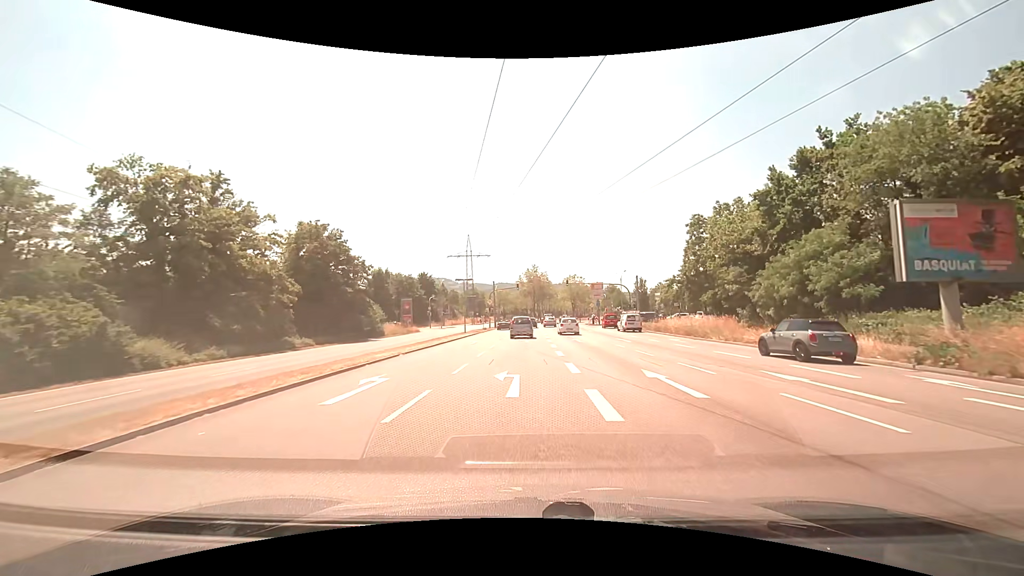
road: primary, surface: asphalt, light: Day
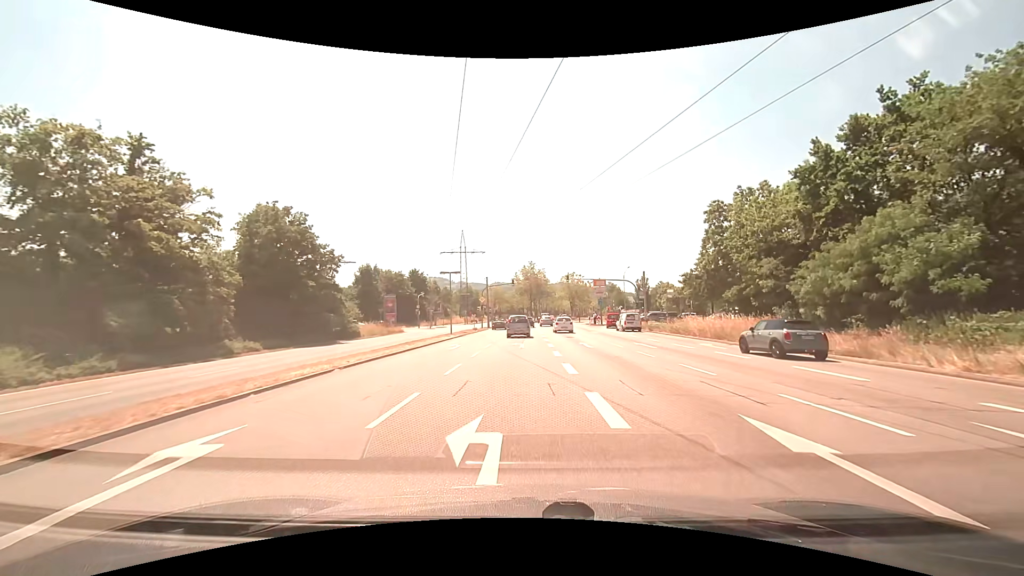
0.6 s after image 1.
(0.0, +6.6) m; +1°
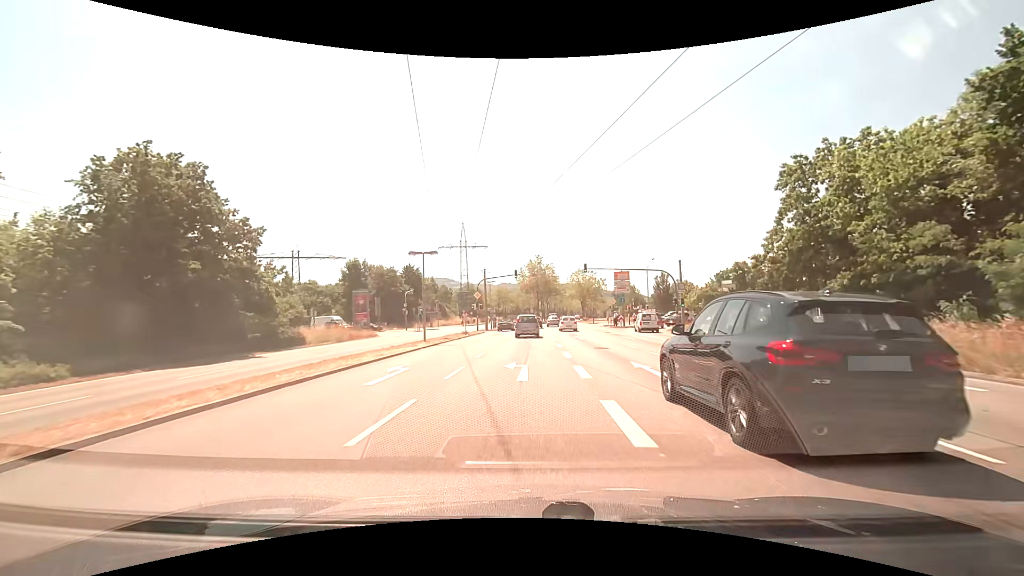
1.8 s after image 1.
(0.0, +13.0) m; -1°
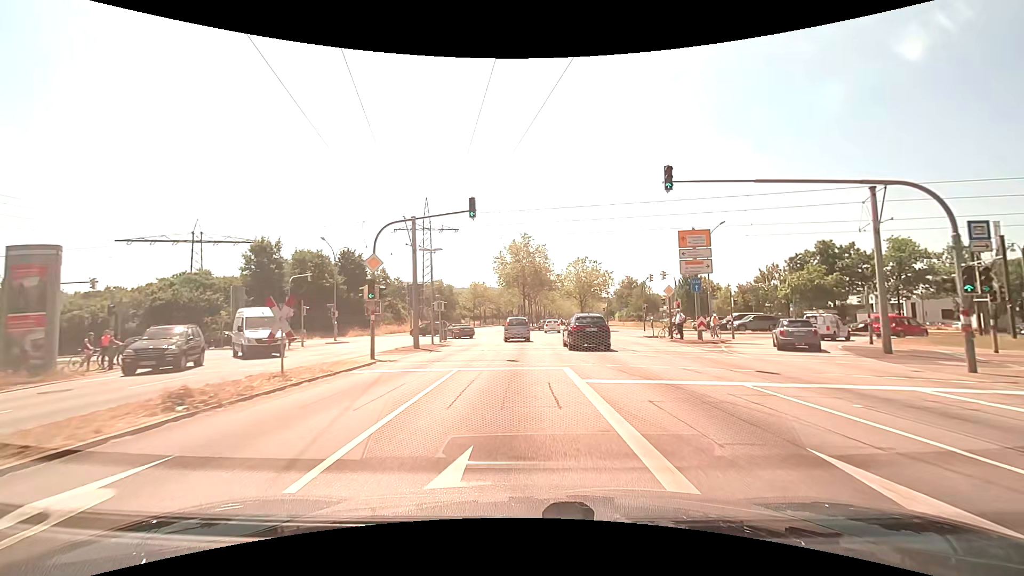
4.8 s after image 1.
(+0.5, +31.5) m; +2°
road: primary_link
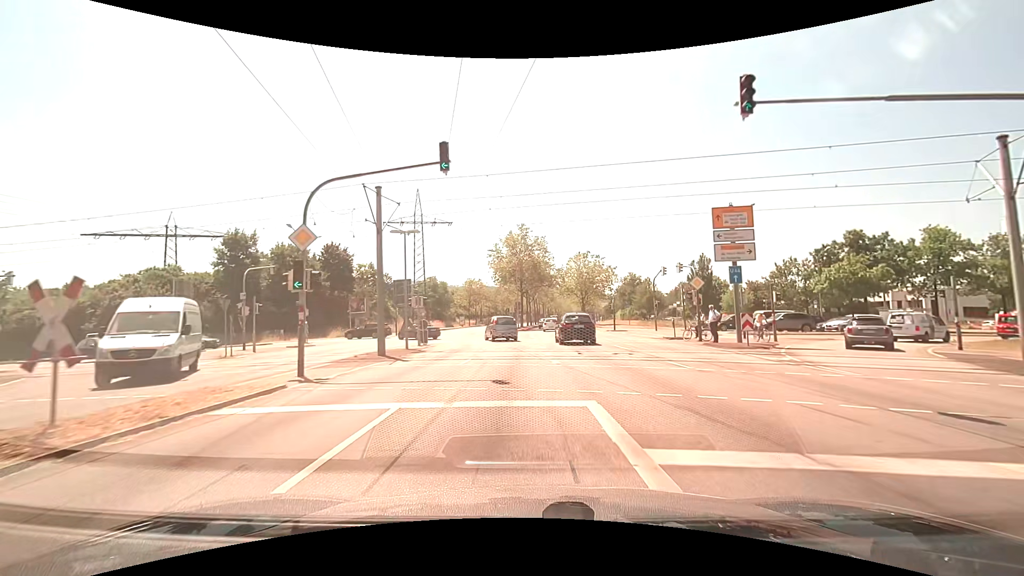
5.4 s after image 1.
(0.0, +6.1) m; 0°
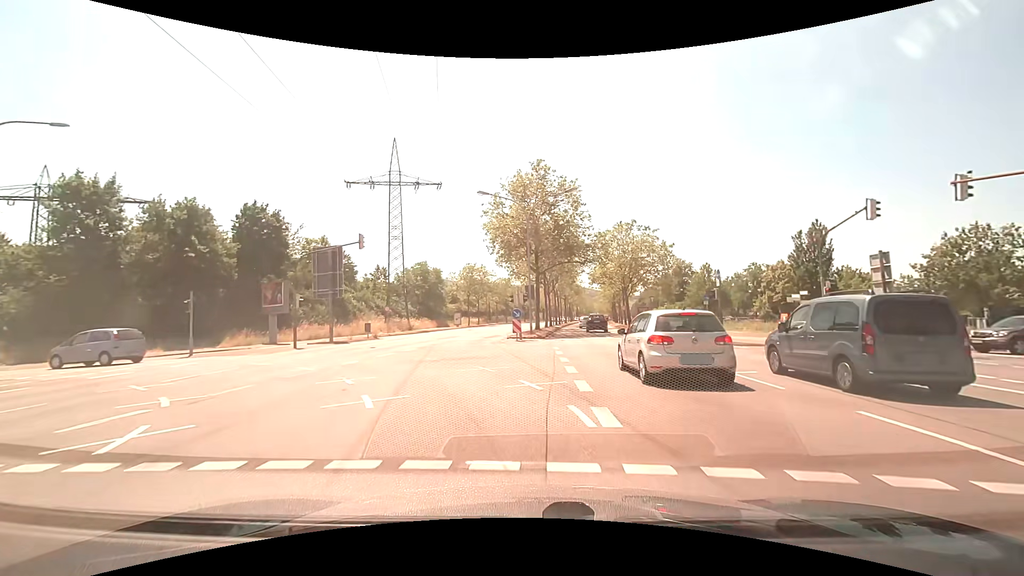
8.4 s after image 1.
(-0.3, +27.2) m; -1°
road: primary
